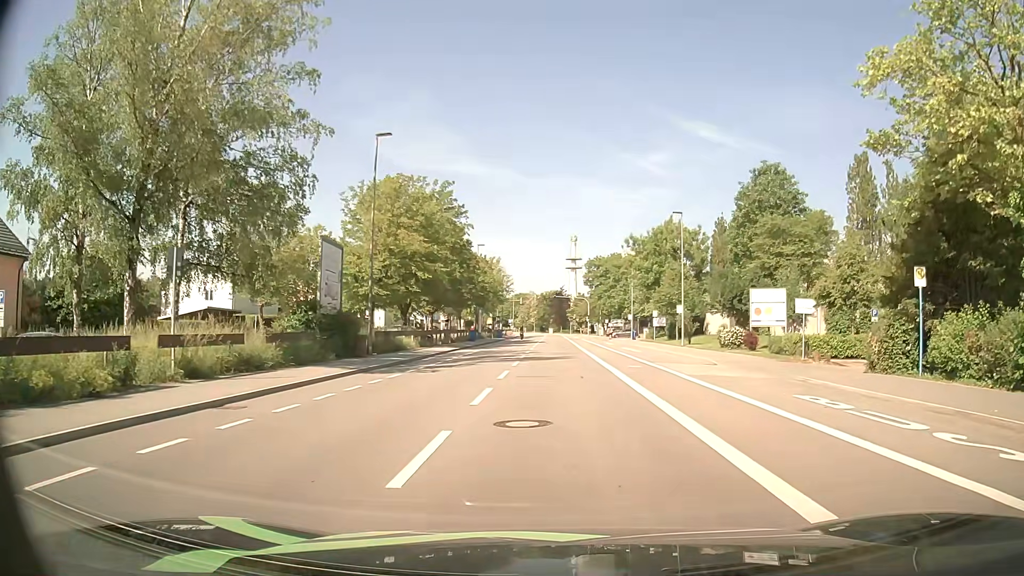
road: tertiary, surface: asphalt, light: Day
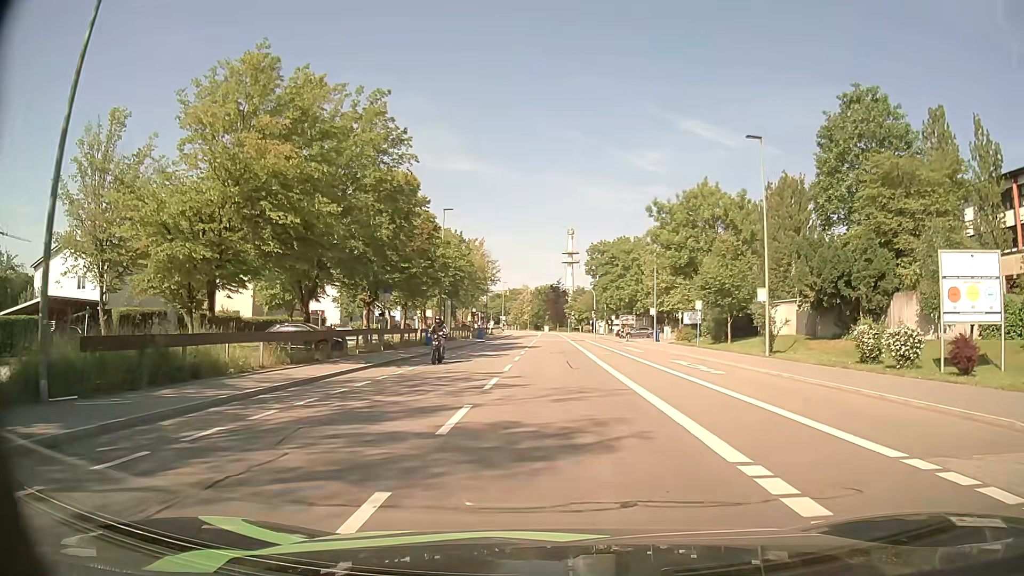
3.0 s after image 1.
(+0.2, +21.3) m; 0°
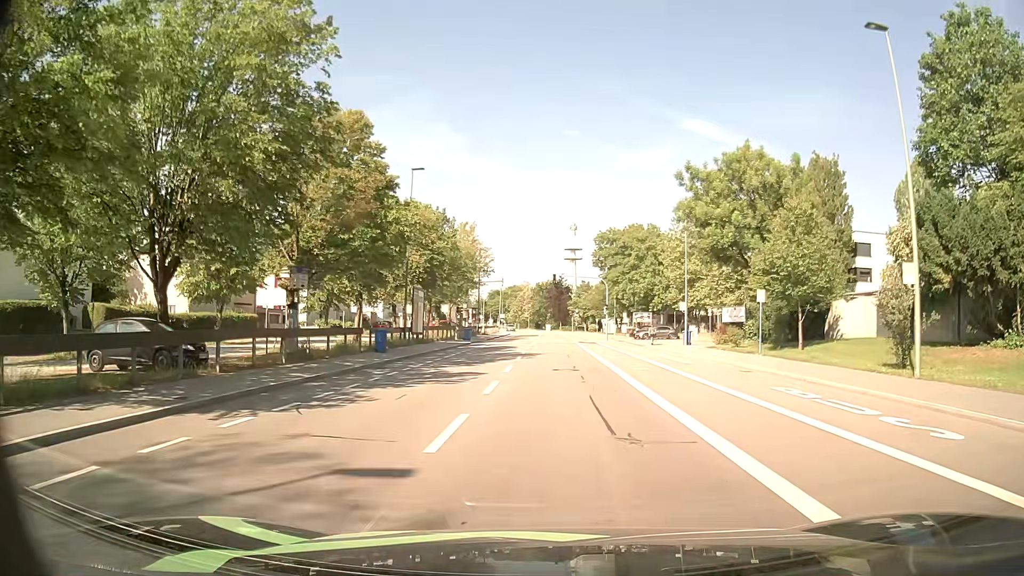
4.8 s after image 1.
(0.0, +13.3) m; 0°
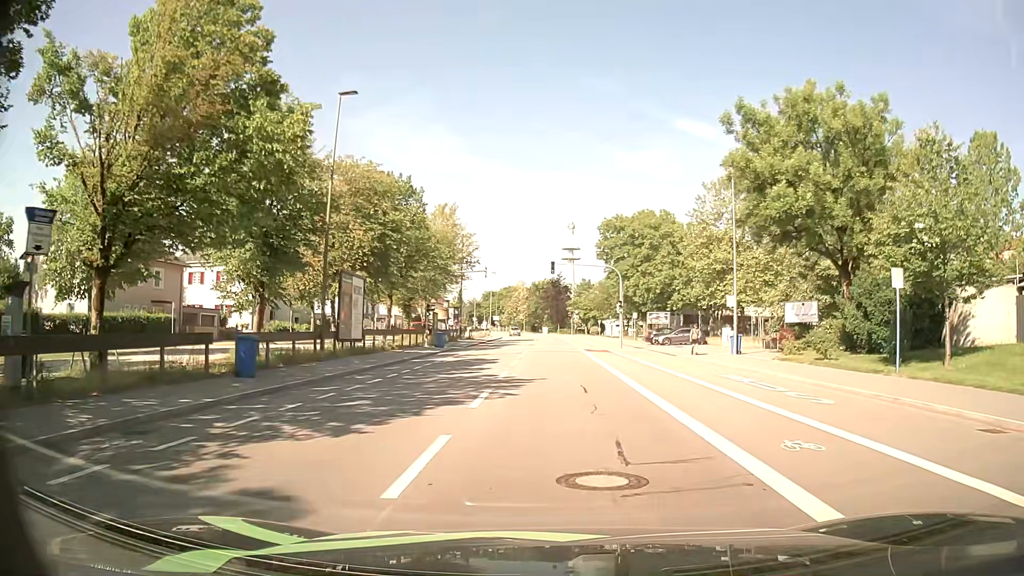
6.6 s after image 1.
(0.0, +13.9) m; 0°
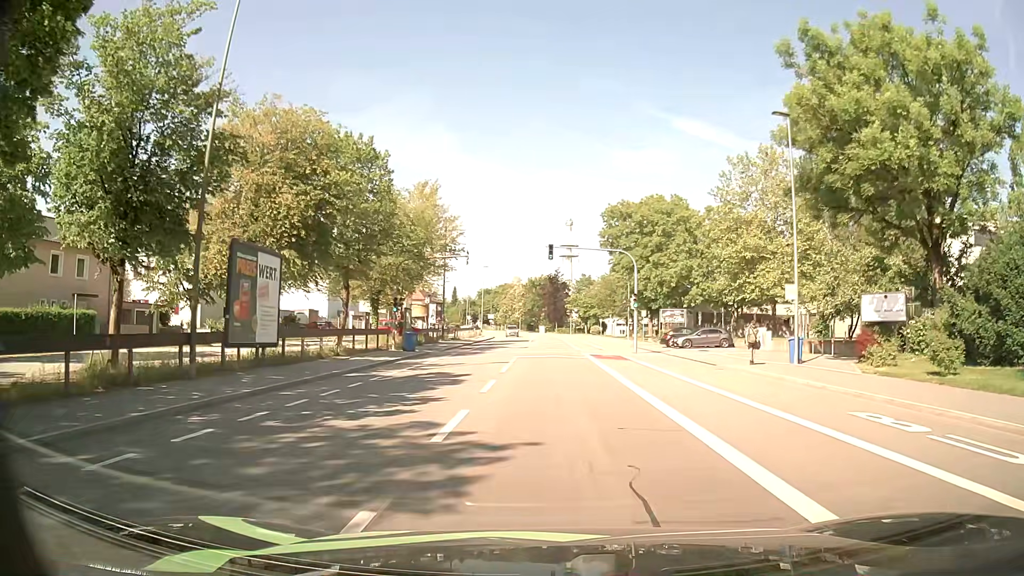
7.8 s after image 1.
(+0.1, +9.5) m; +1°
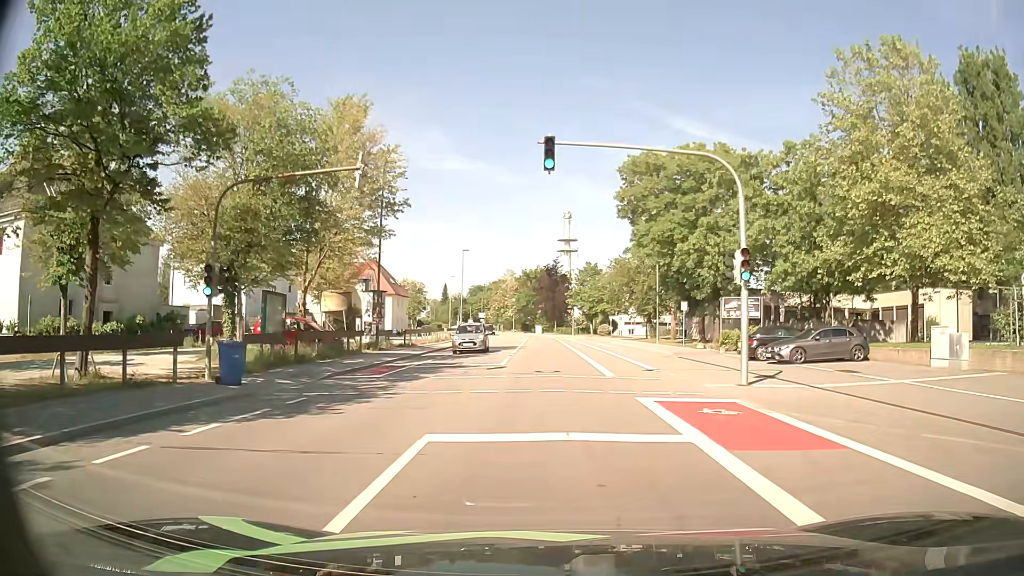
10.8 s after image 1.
(-0.1, +21.6) m; 0°
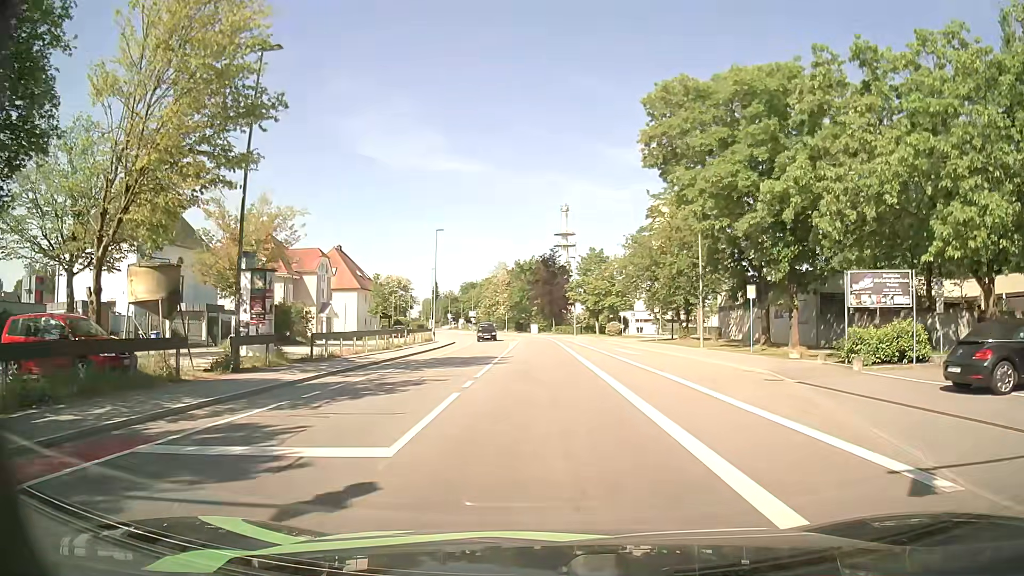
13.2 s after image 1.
(+0.1, +16.8) m; 0°
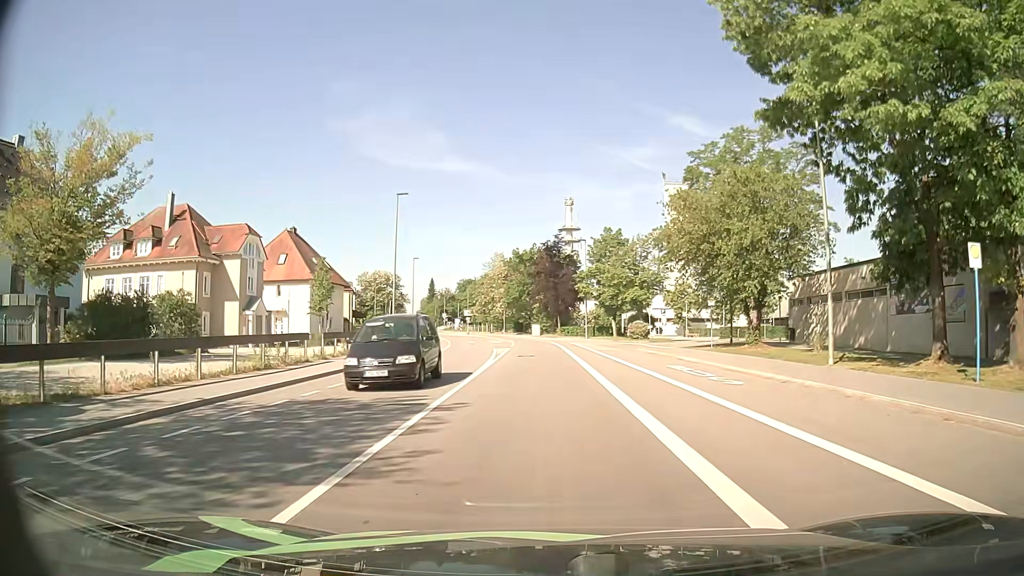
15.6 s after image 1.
(+0.1, +17.8) m; 0°
